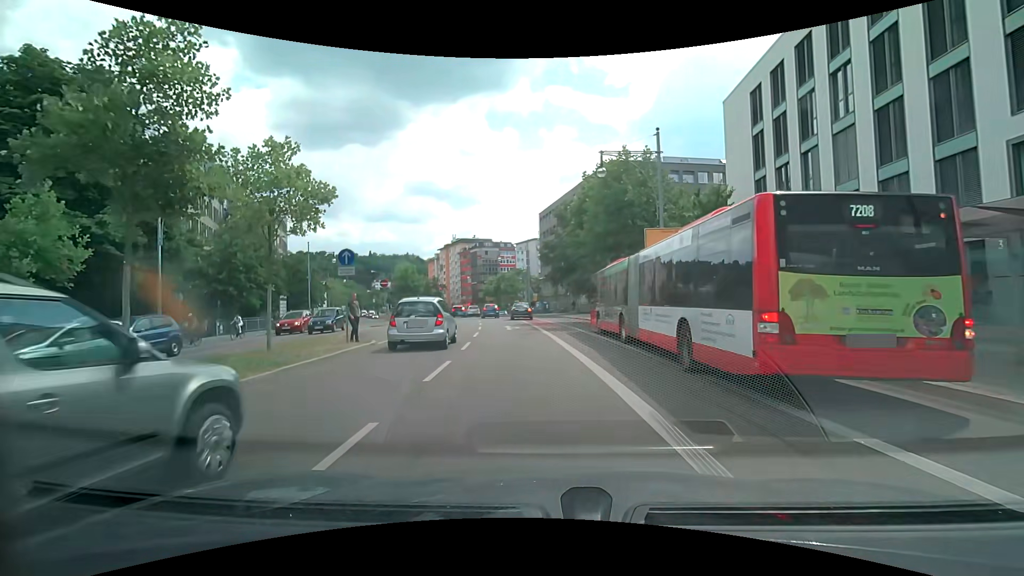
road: primary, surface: asphalt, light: Day
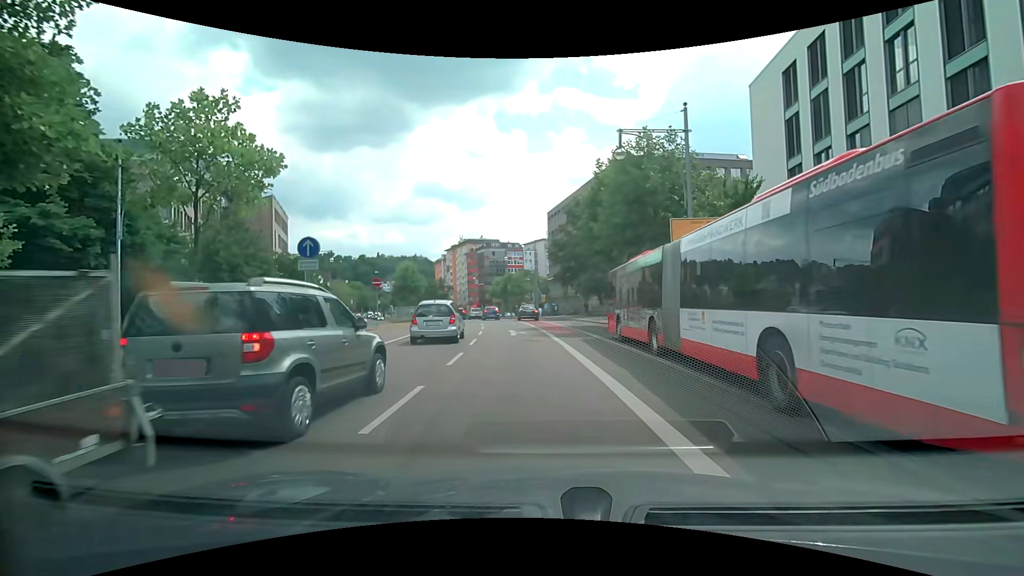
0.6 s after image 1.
(0.0, +3.4) m; 0°
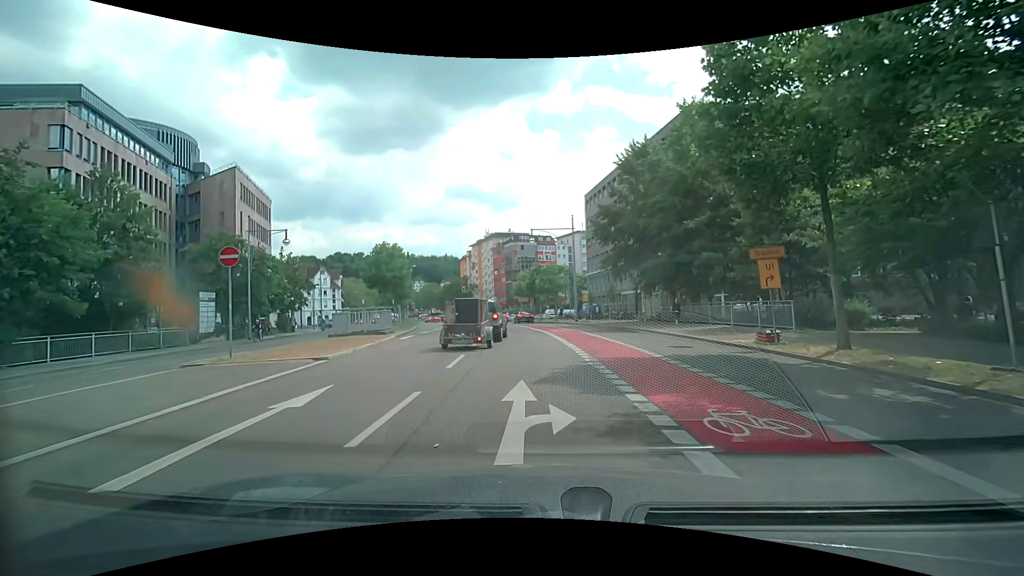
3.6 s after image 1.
(-0.8, +18.6) m; -3°
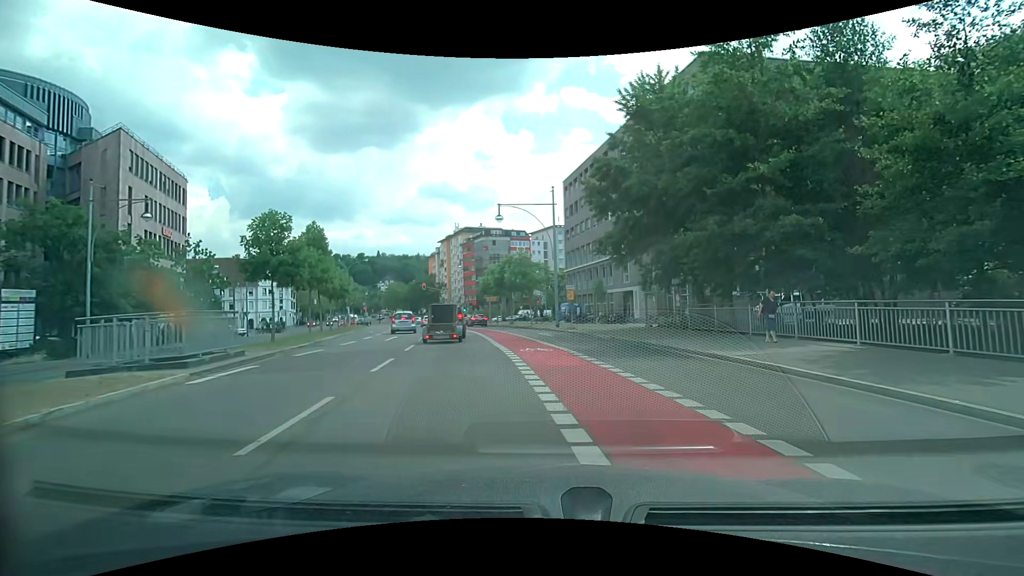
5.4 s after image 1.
(+0.1, +12.0) m; +3°
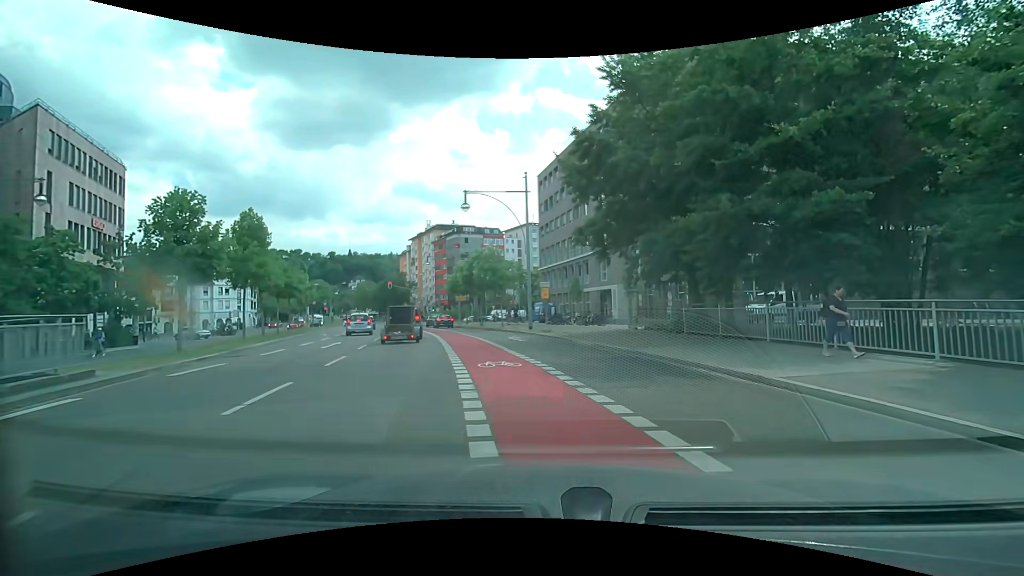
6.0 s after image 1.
(0.0, +4.0) m; +2°
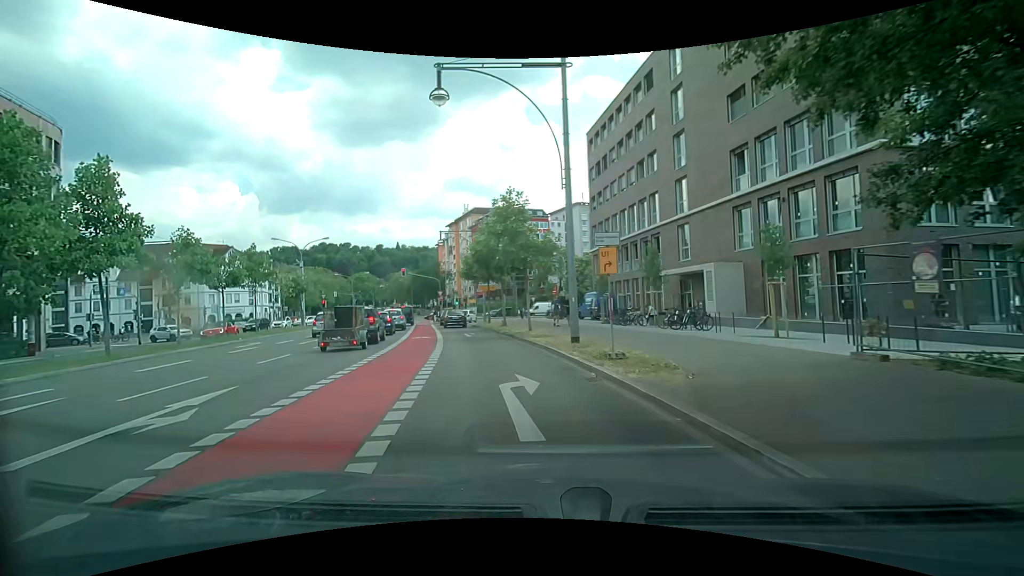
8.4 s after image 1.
(+0.1, +16.6) m; -5°
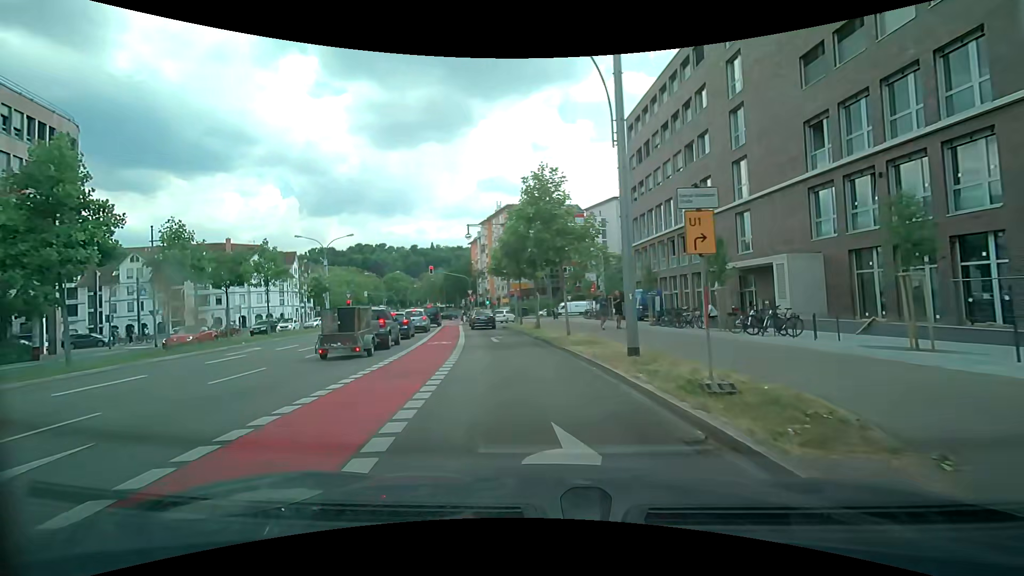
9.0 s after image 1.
(-0.1, +4.1) m; -3°
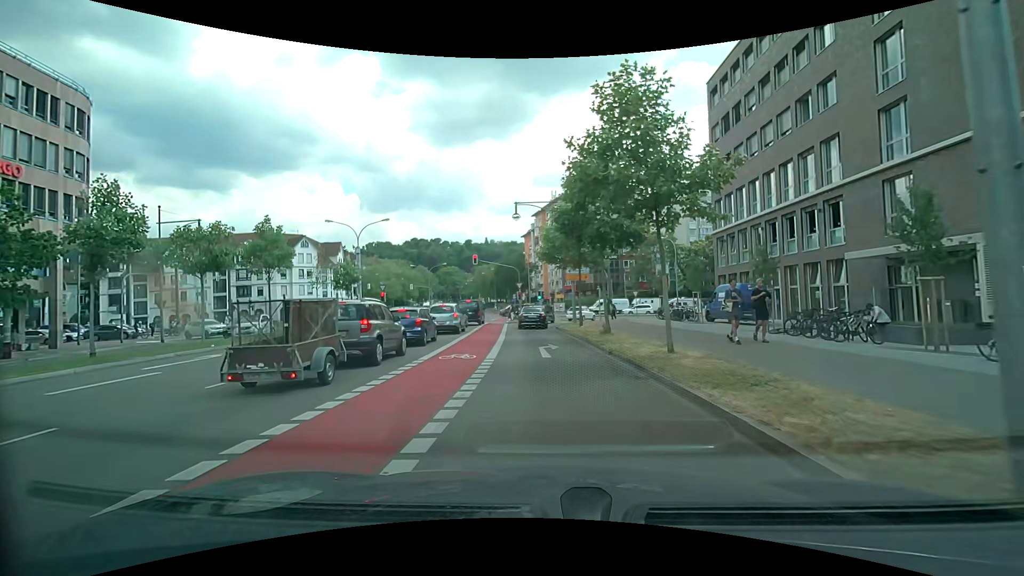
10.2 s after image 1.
(-0.7, +8.0) m; -8°
(0, +10) (0, +20) (-1, +30) (0, +40) (+2, +50) (+7, +58) (+15, +65) (+24, +68) (+34, +70) (+43, +73) m
